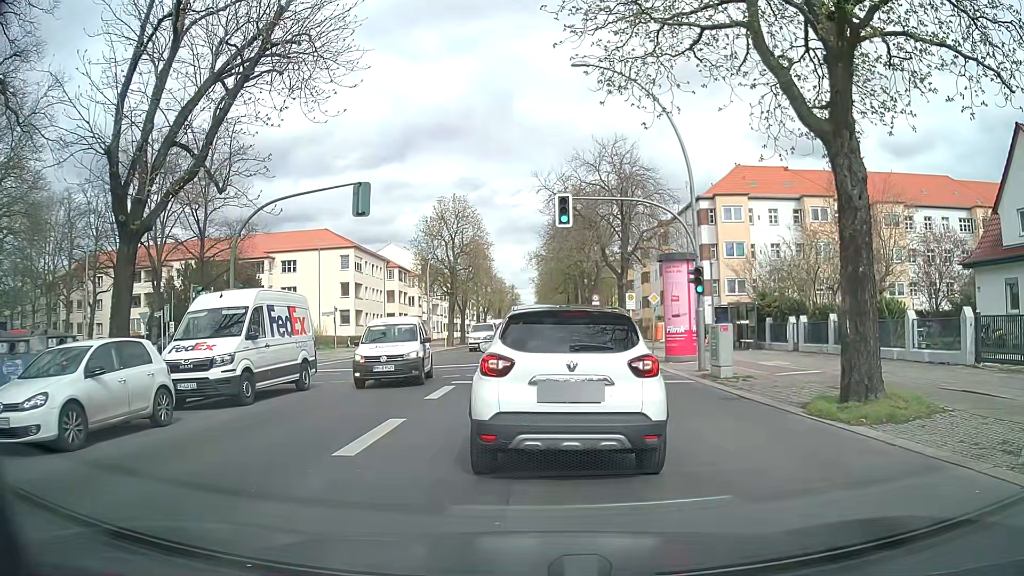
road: secondary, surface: asphalt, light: Day
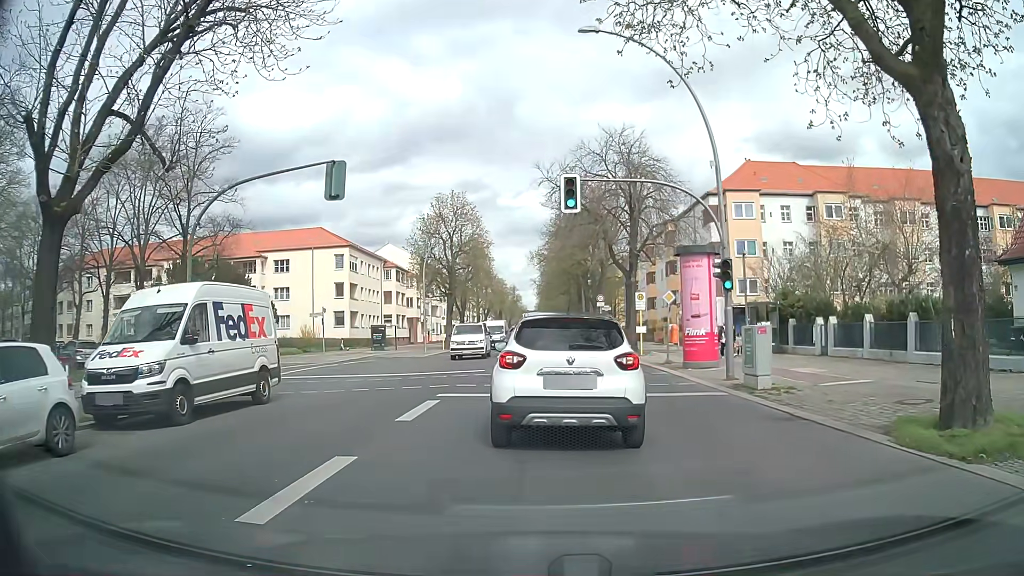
(0.0, +3.2) m; +1°
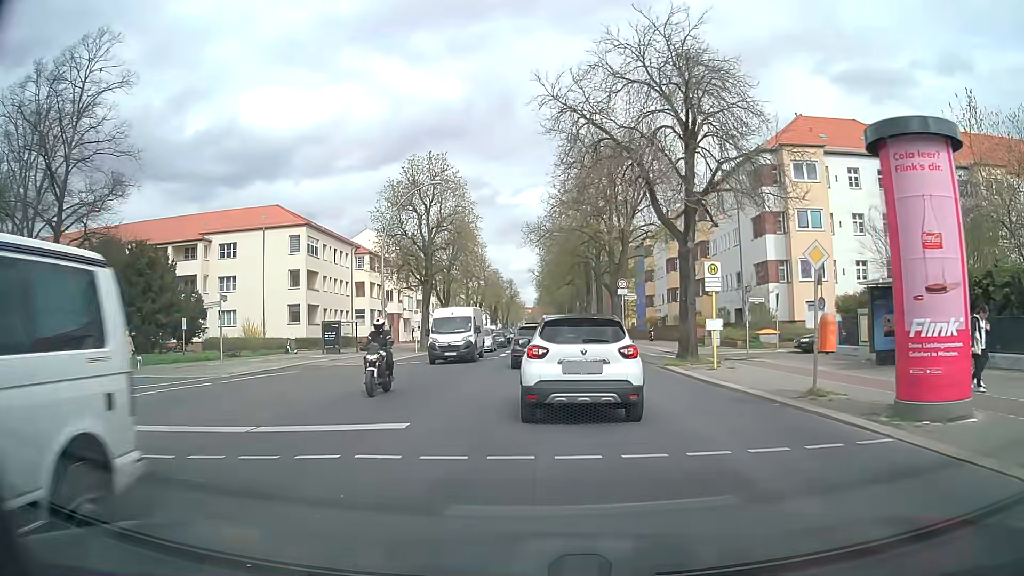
(0.0, +14.8) m; 0°
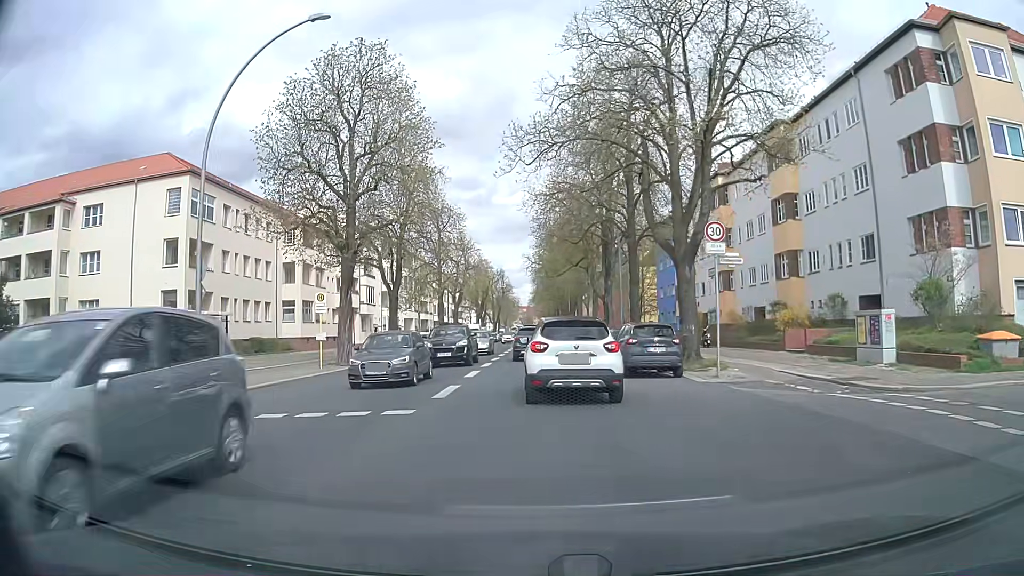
(0.0, +22.3) m; +1°
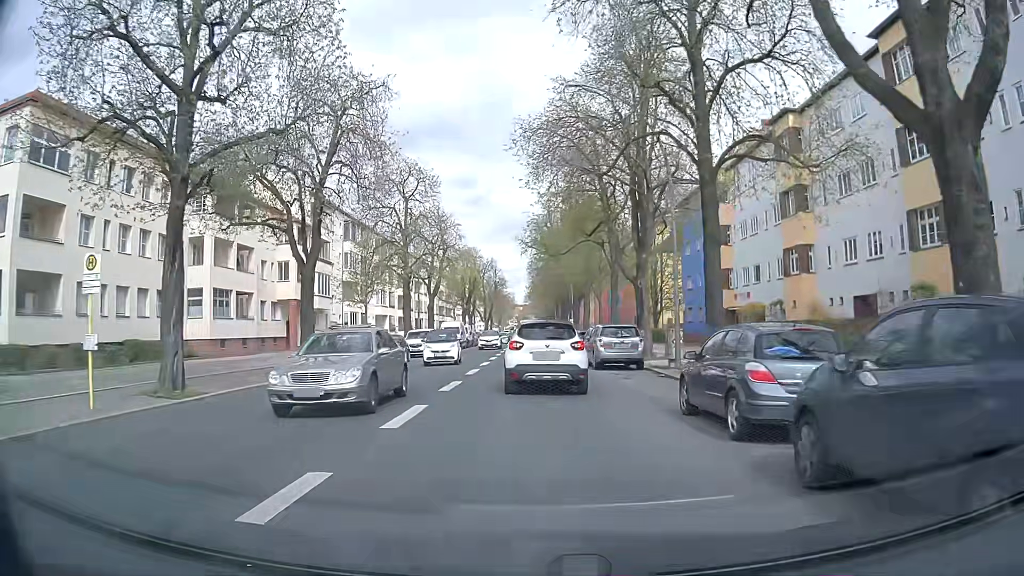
(-0.1, +16.3) m; 0°
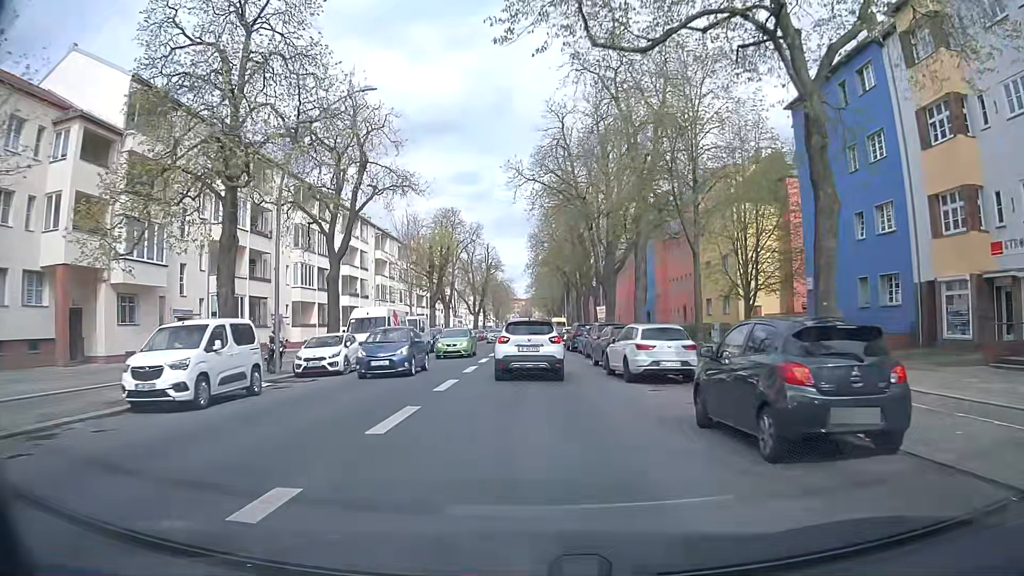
(-0.1, +31.0) m; -1°
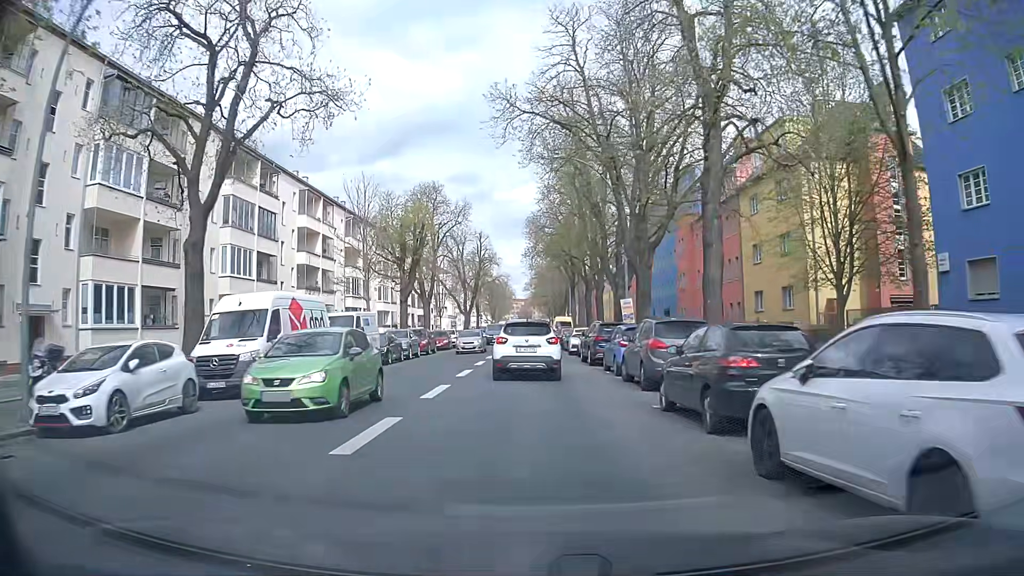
(+0.1, +13.5) m; +1°
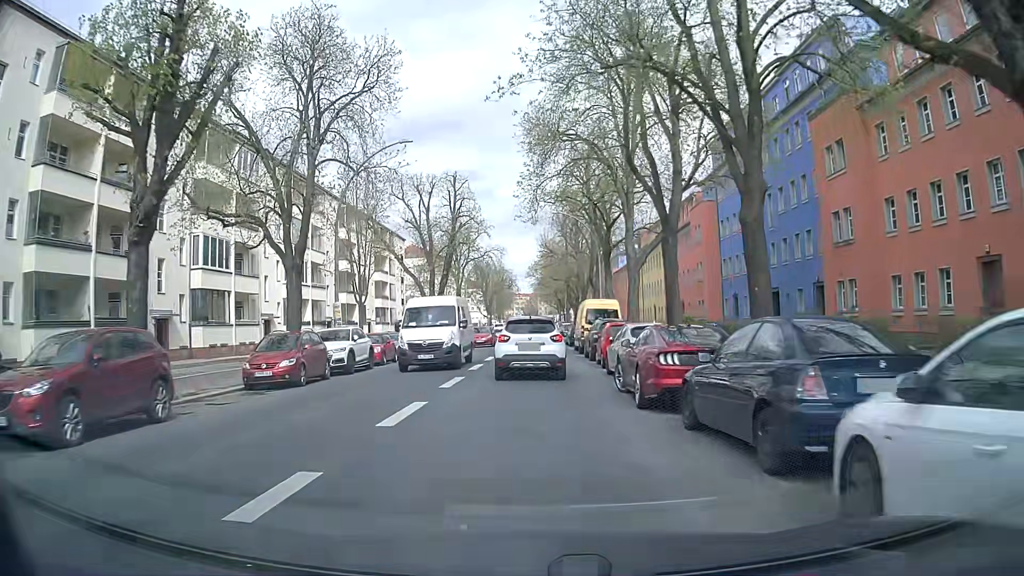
(-0.3, +34.2) m; -1°
(0, +10) (0, +20) (0, +30) (0, +40) (0, +50) (0, +60) (+1, +70) (+1, +80) (+1, +90) (+1, +100) m
